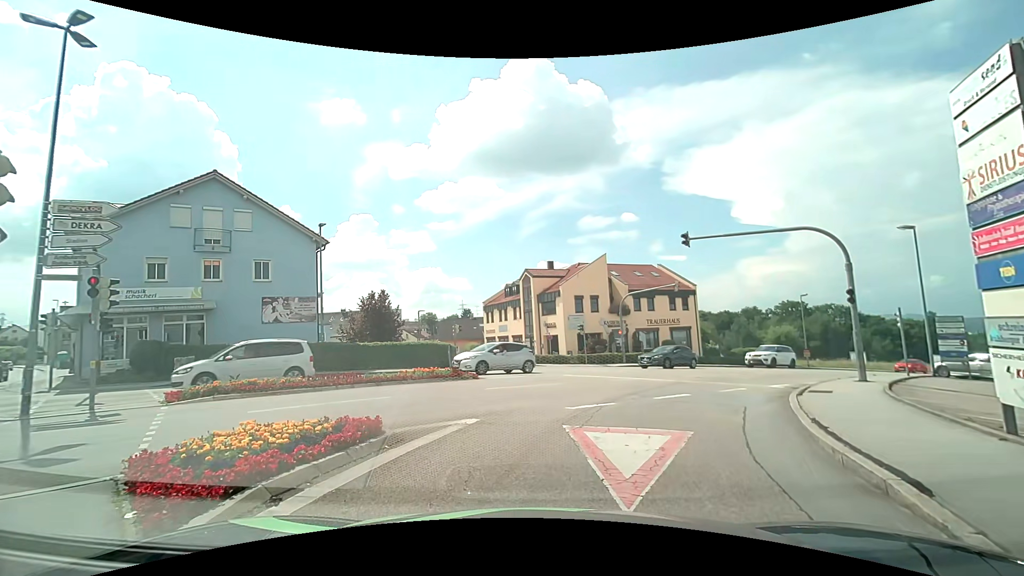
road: tertiary_link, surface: asphalt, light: Day
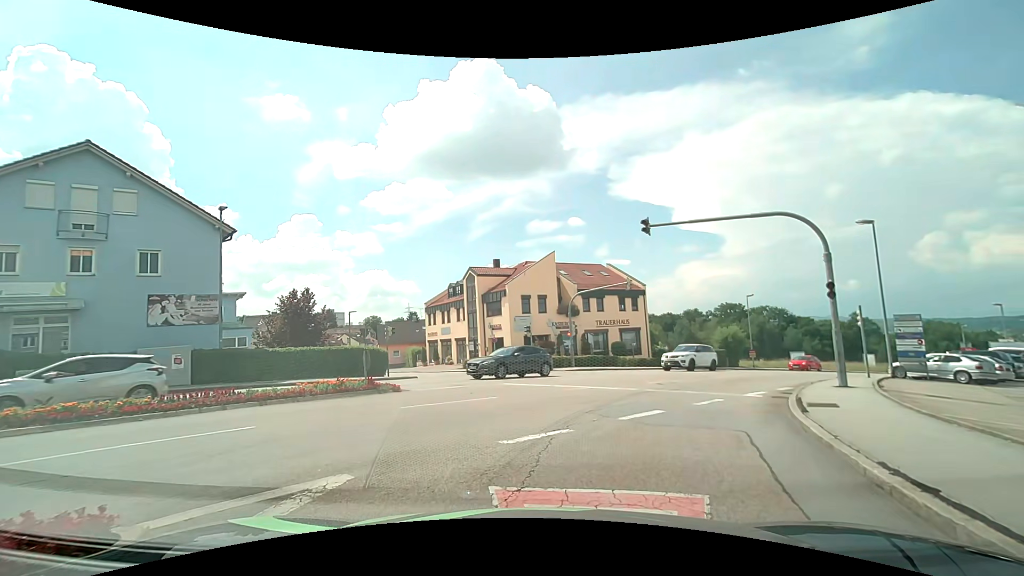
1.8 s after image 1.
(+0.2, +3.4) m; +7°
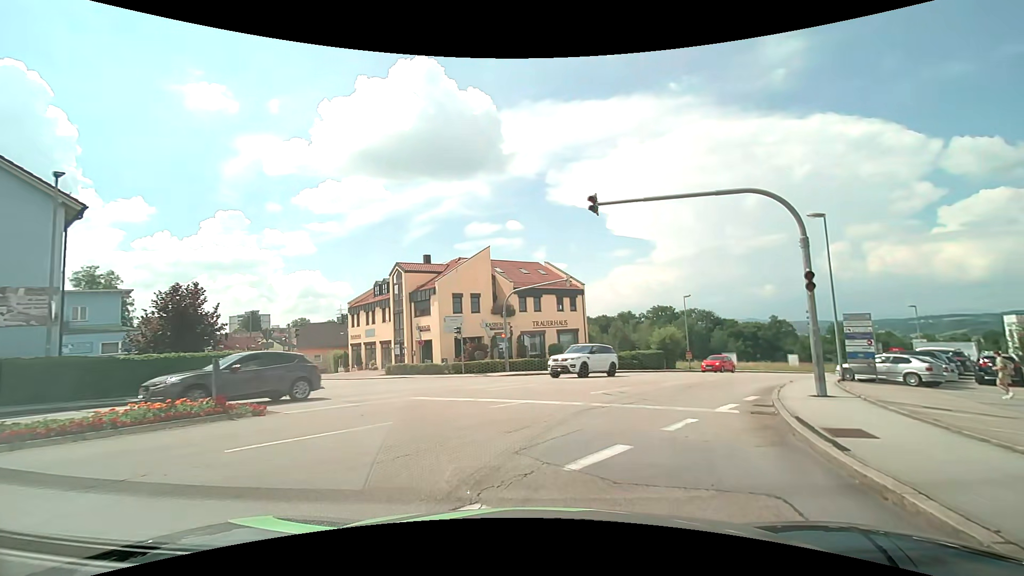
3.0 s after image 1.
(+0.2, +3.8) m; +7°
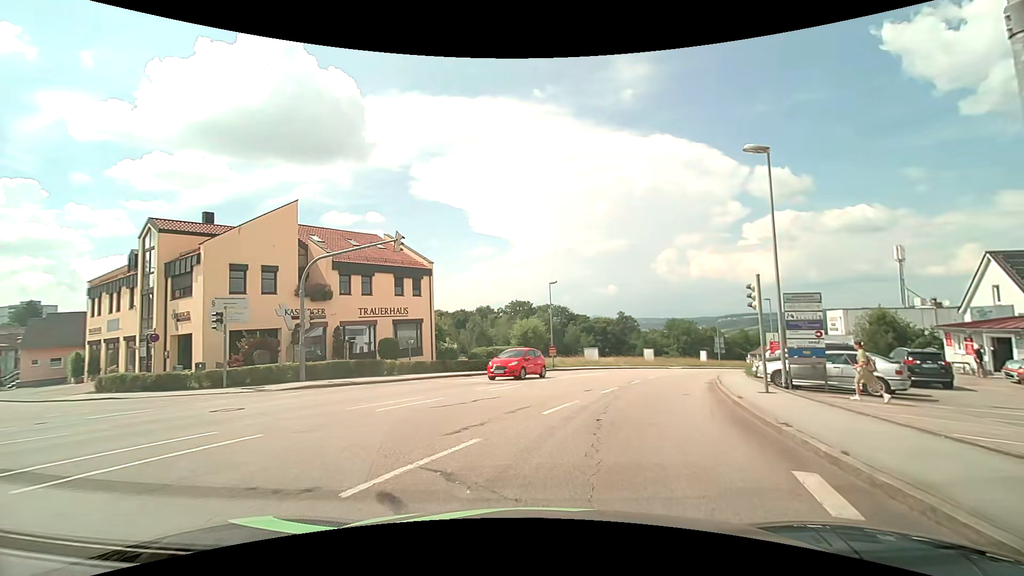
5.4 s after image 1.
(+1.6, +11.0) m; +16°
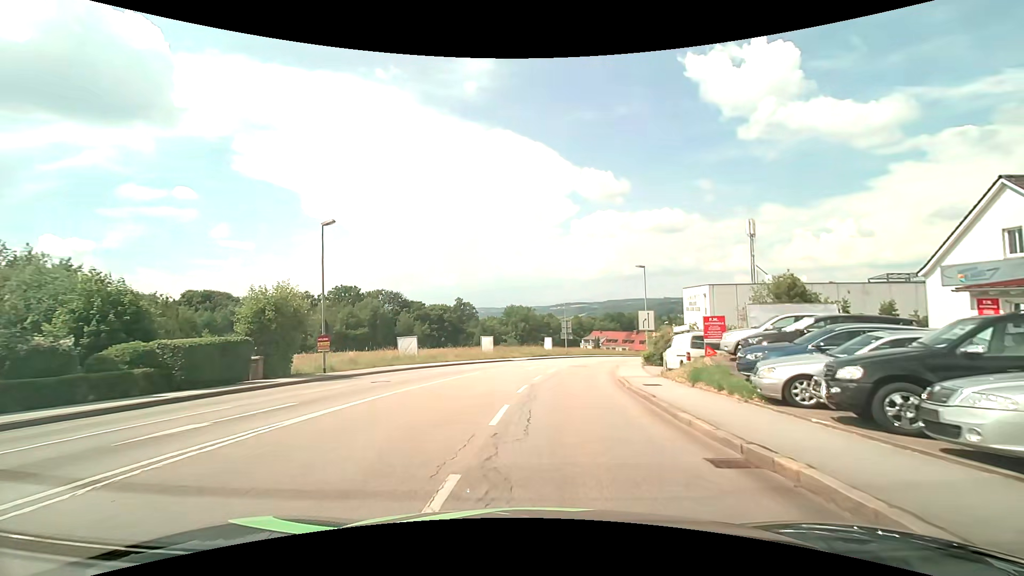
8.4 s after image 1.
(+3.6, +19.7) m; +18°
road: tertiary
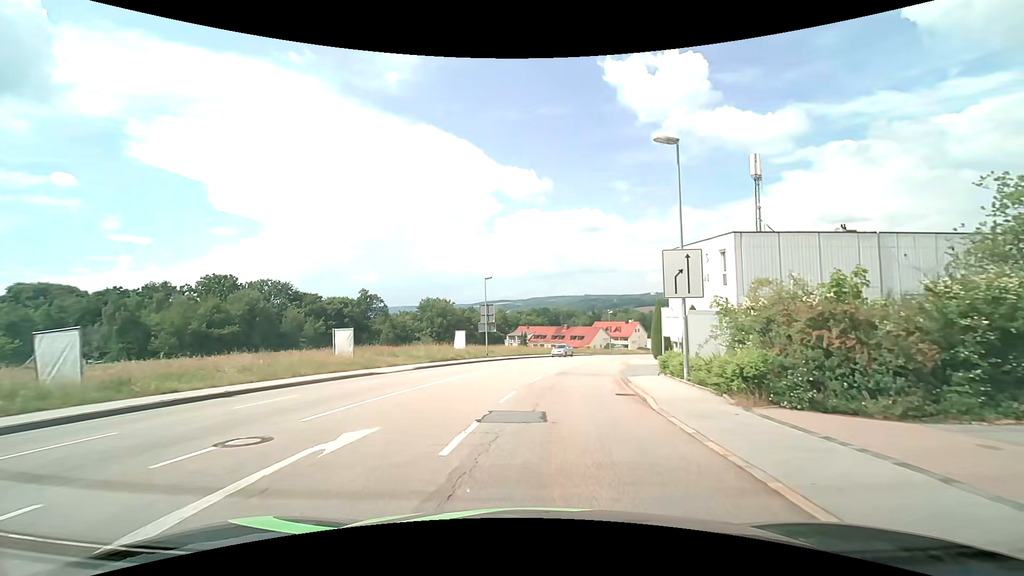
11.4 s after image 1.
(+1.6, +26.4) m; +8°
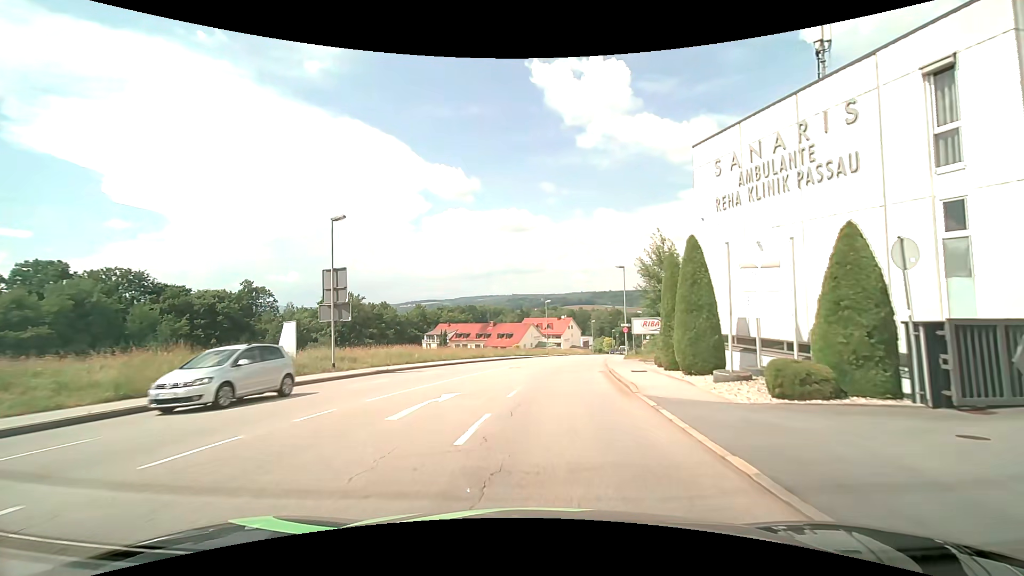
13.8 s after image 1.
(+1.7, +23.6) m; +8°
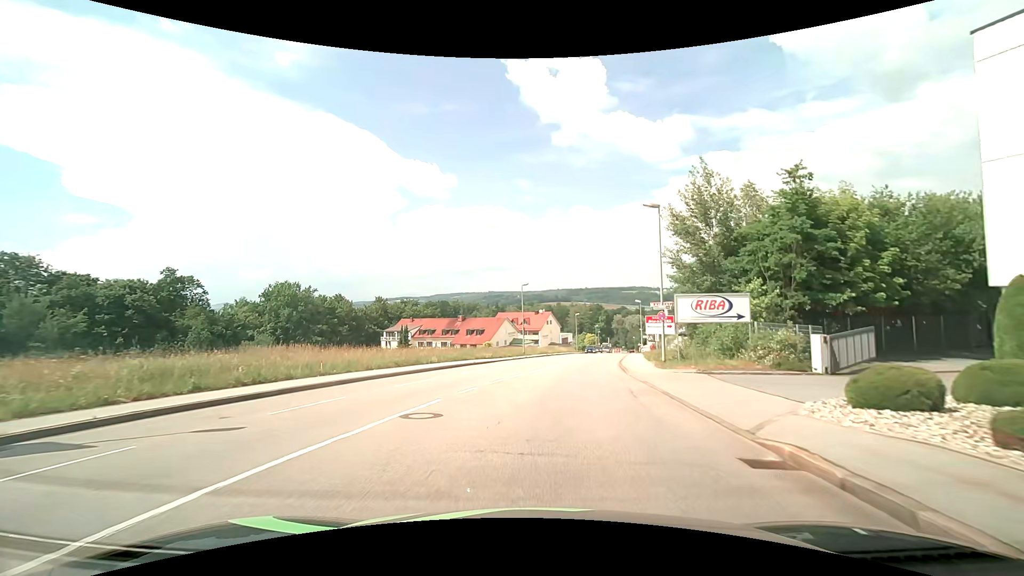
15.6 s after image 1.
(+0.4, +19.2) m; +3°
(0, +10) (+1, +20) (+3, +30) (+5, +40) (+7, +49) (+9, +59) (+11, +69) (+13, +79) (+15, +89) (+17, +98) m
